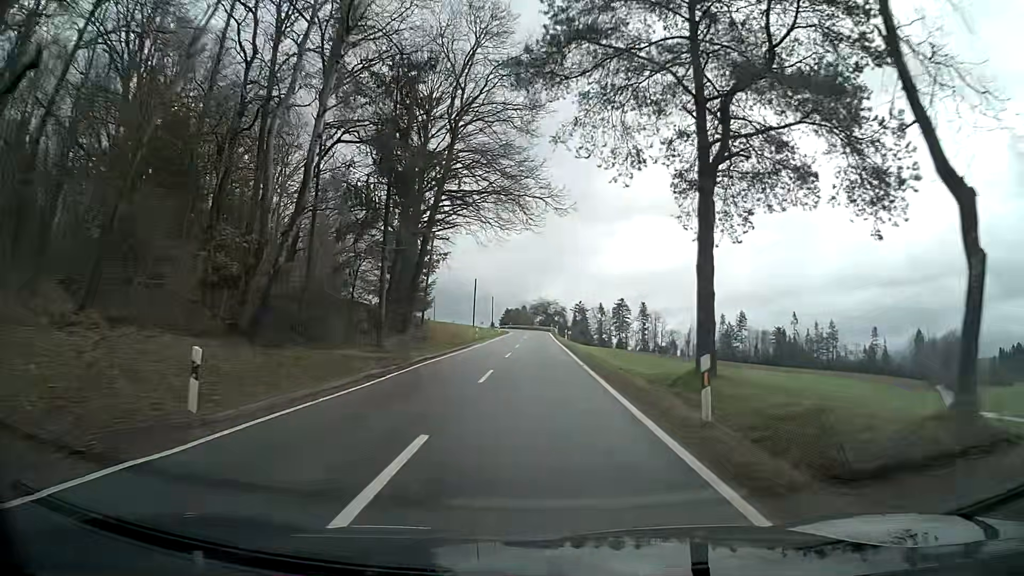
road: tertiary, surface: asphalt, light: Day
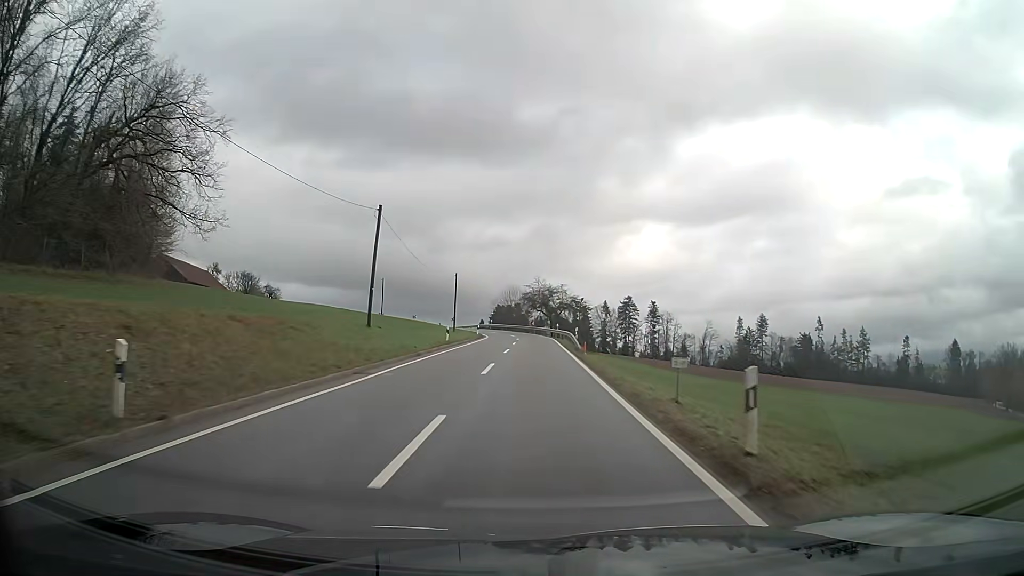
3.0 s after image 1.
(-0.2, +46.7) m; 0°
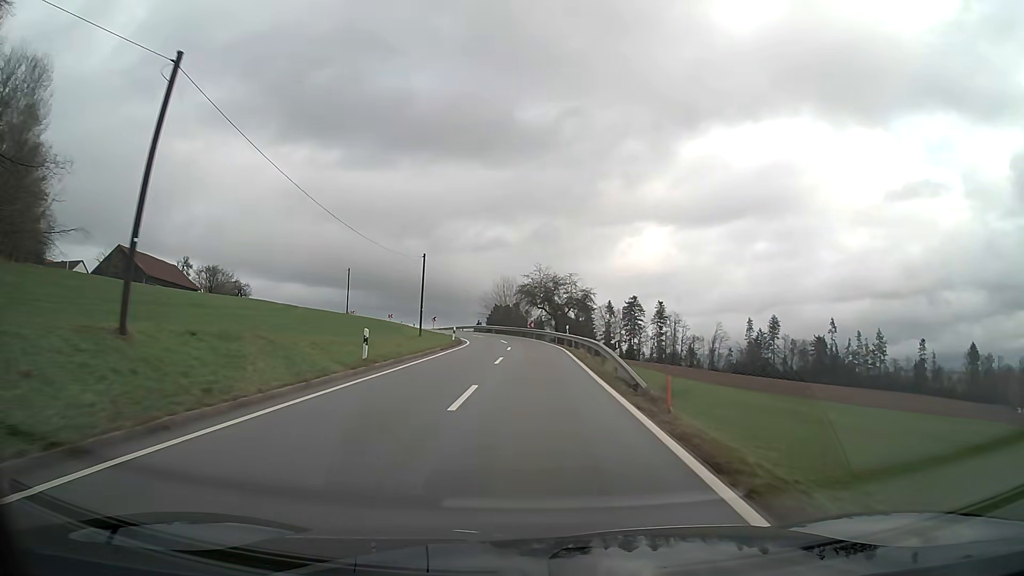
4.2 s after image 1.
(0.0, +18.8) m; 0°
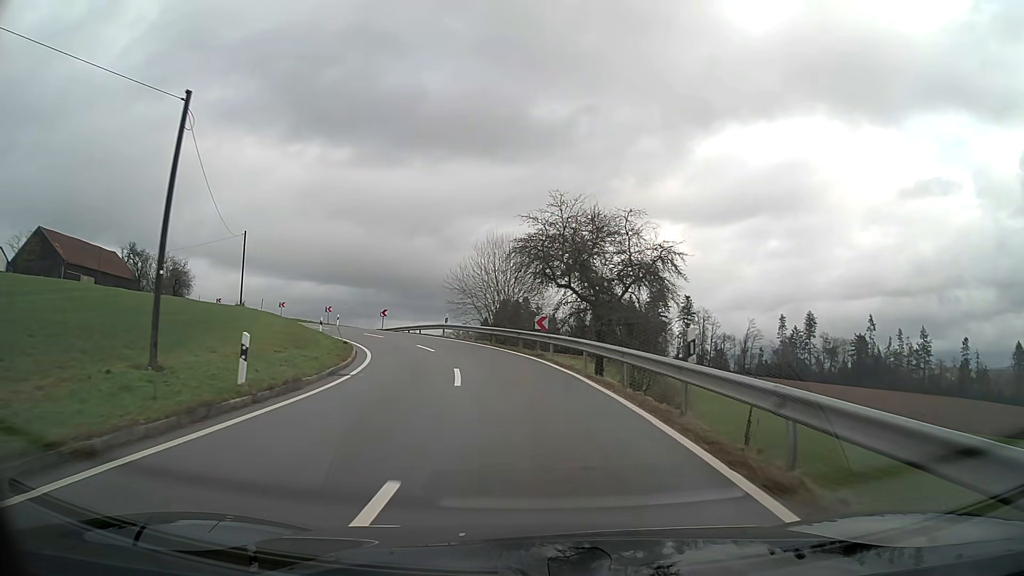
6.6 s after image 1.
(-0.2, +32.8) m; -2°
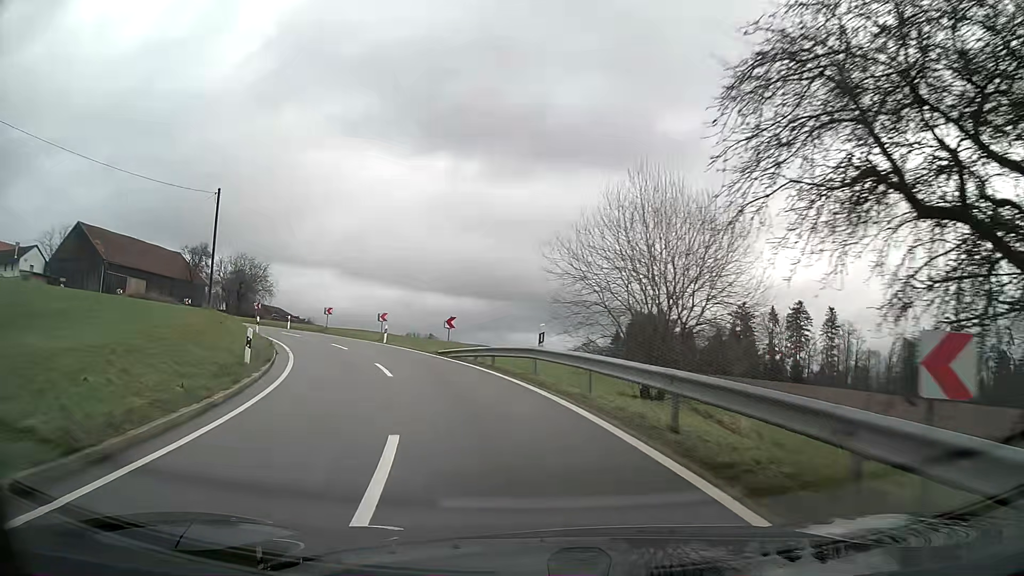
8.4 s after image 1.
(-1.9, +21.5) m; -13°
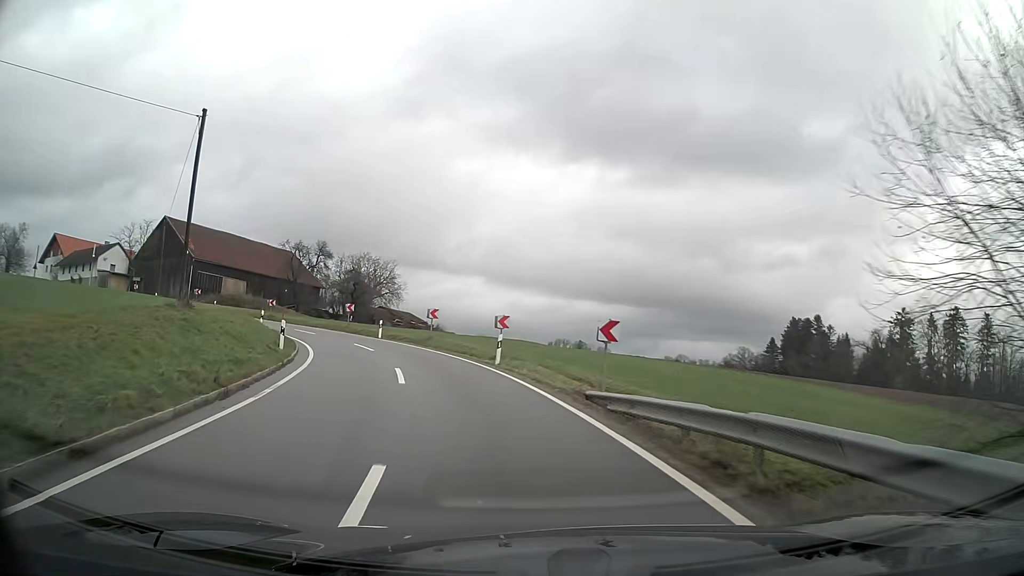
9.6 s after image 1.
(-1.5, +14.0) m; -12°
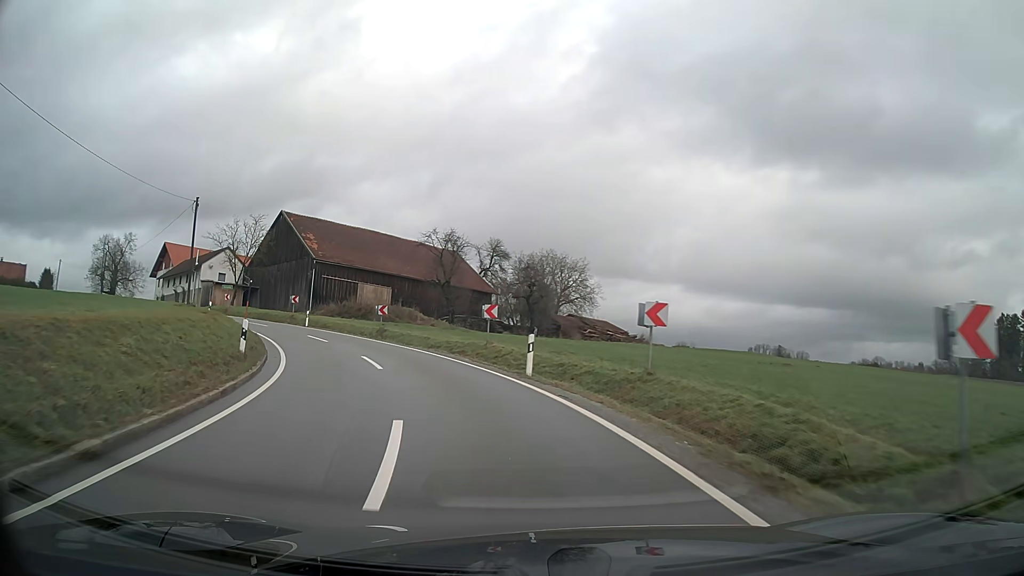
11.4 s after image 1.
(-3.2, +21.4) m; -17°
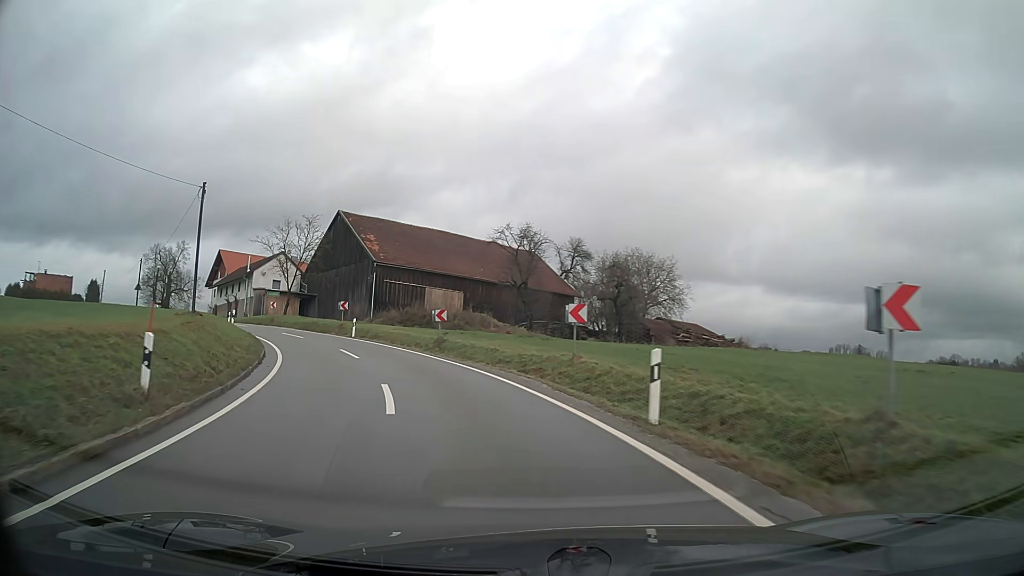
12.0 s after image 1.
(-0.4, +7.4) m; -7°
